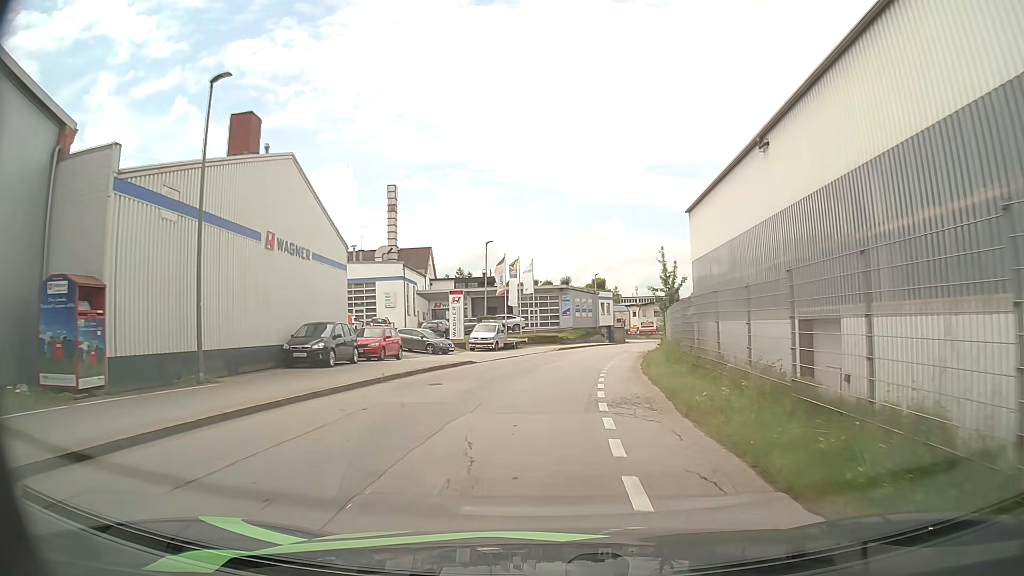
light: Day
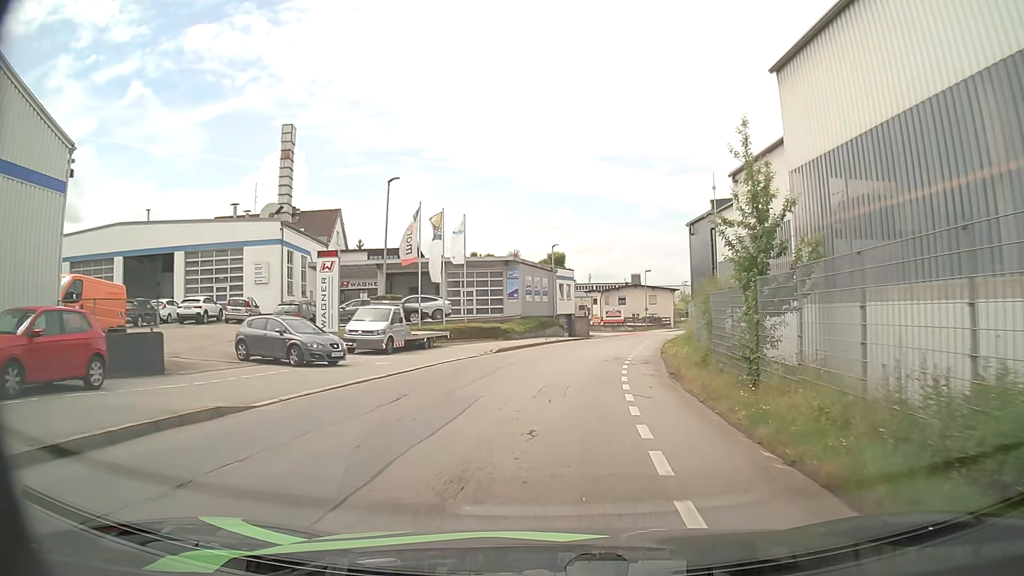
(+0.7, +19.4) m; +4°
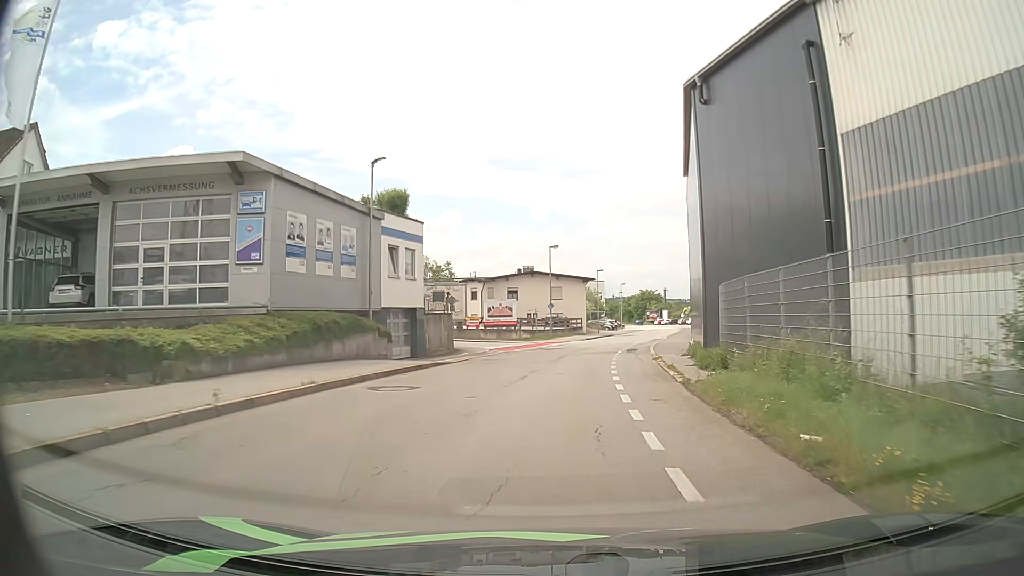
(+2.5, +31.4) m; +9°
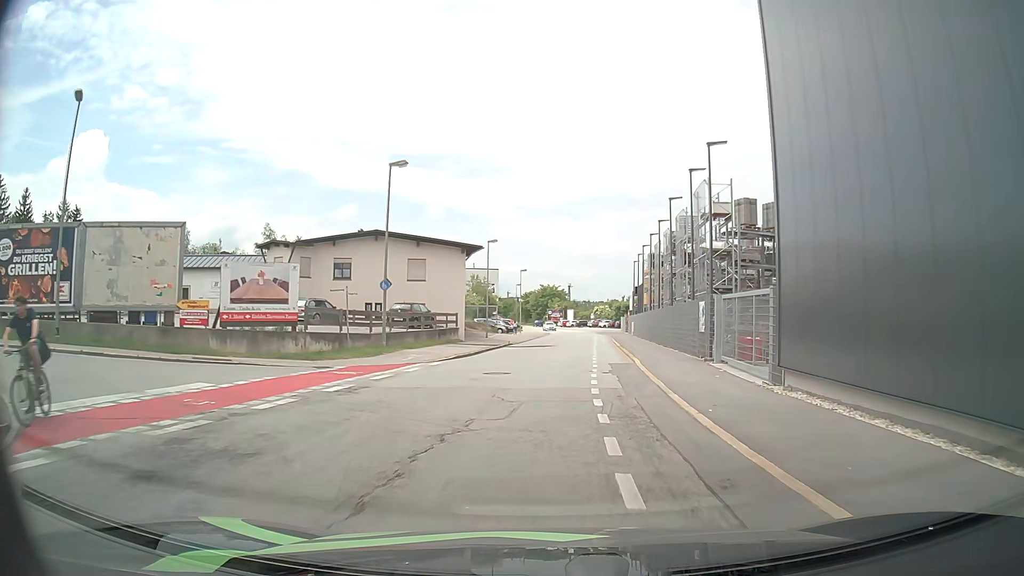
(+2.7, +30.4) m; +11°
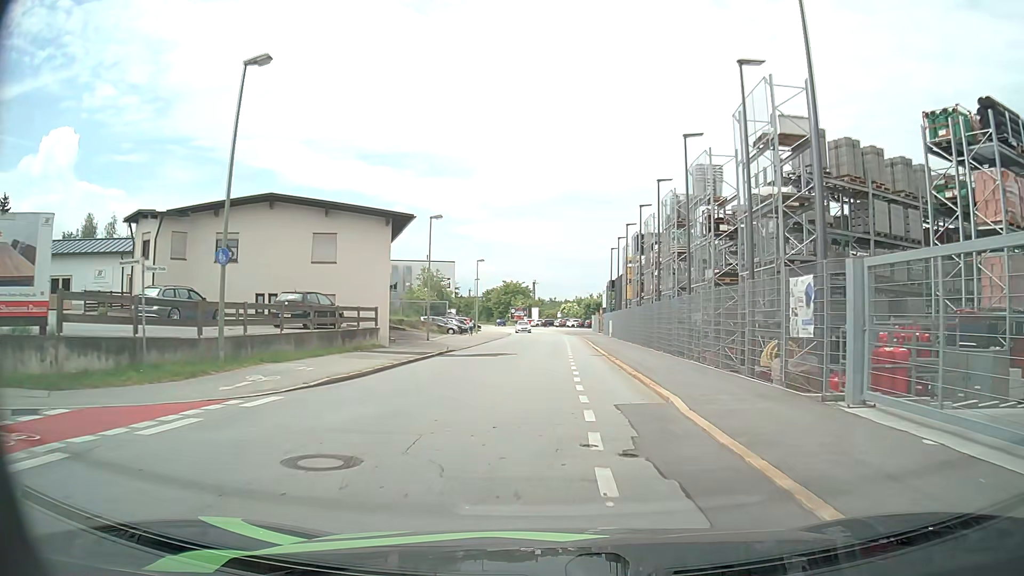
(+0.2, +12.1) m; +2°
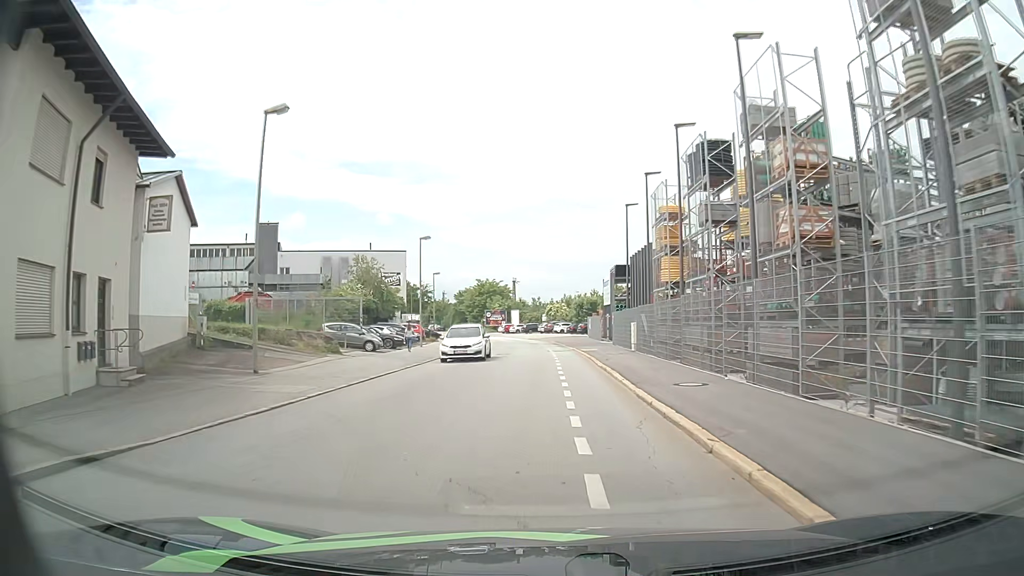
(+0.6, +24.2) m; +2°
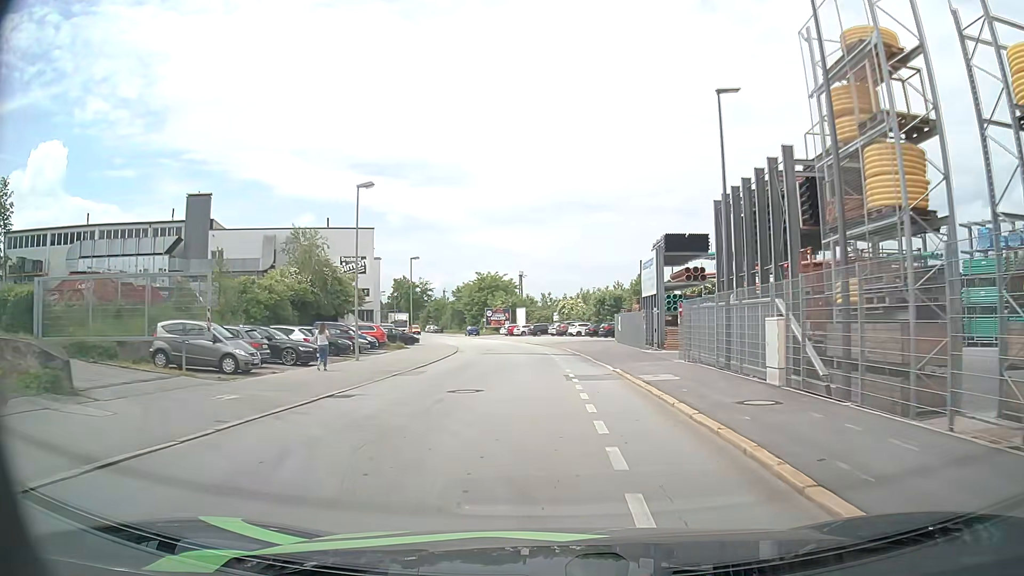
(-0.2, +19.2) m; -1°
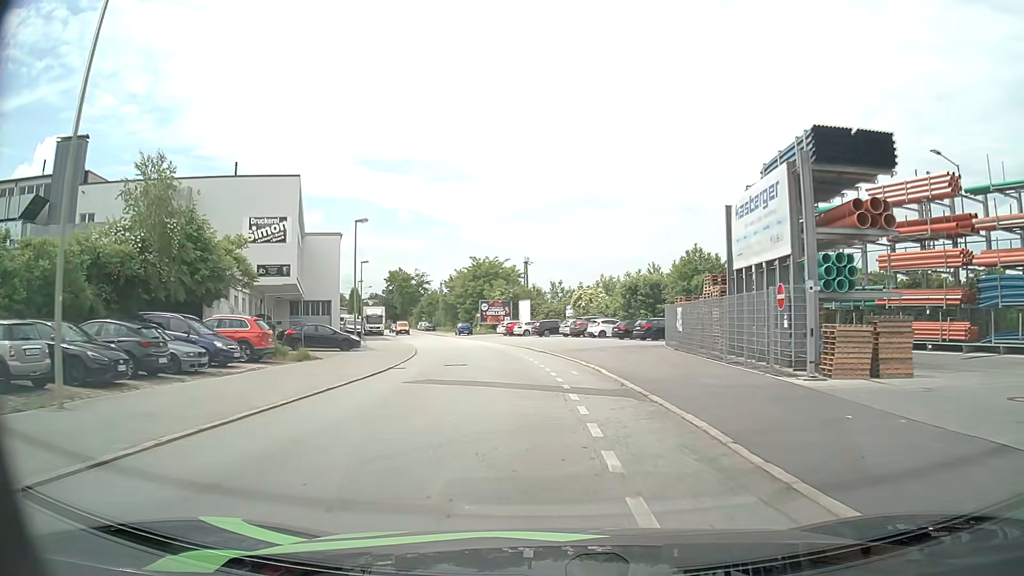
(-0.1, +20.4) m; -1°
(0, +10) (0, +20) (-1, +30) (-3, +40) (-5, +50) (-7, +59) (-10, +69) (-13, +79) (-15, +88) (-18, +98) m
